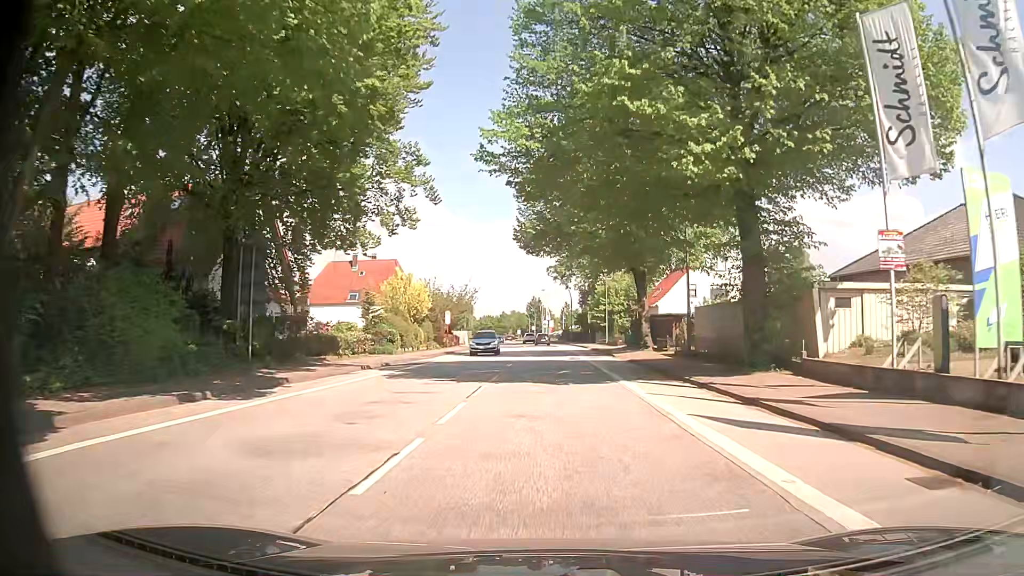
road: primary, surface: asphalt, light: Day
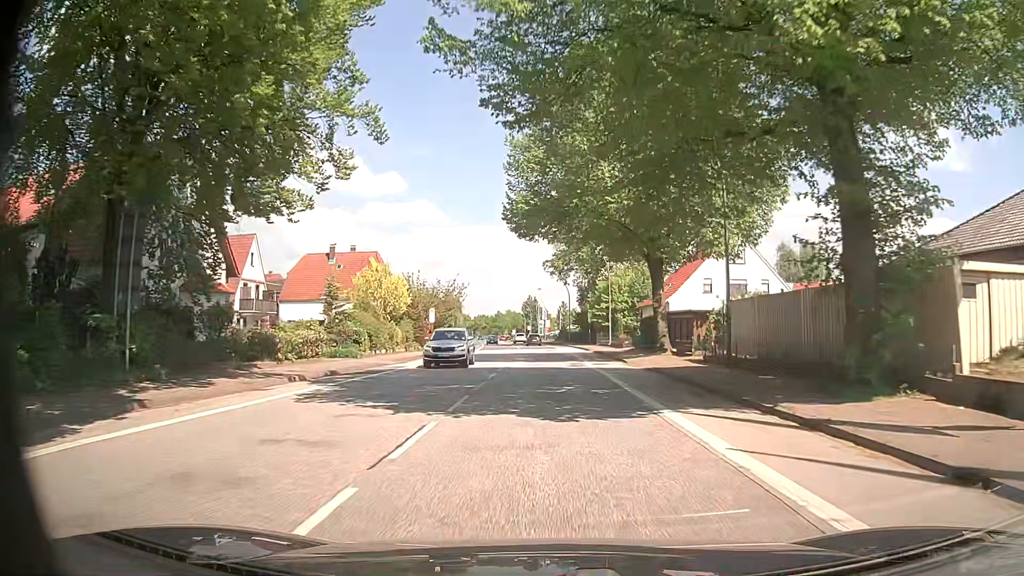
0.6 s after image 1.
(+0.1, +7.4) m; 0°
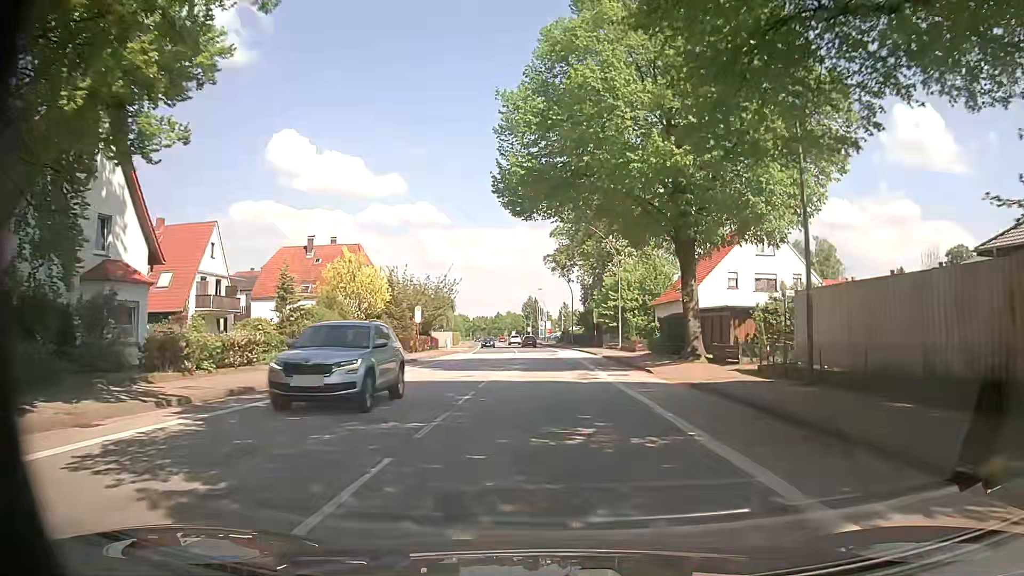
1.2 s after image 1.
(0.0, +7.3) m; 0°
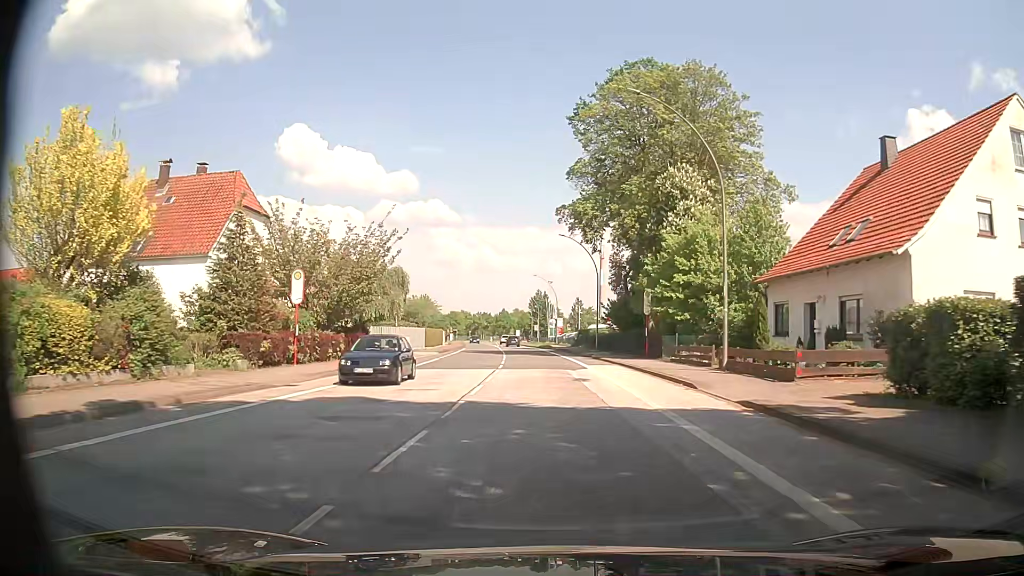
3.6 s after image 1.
(0.0, +29.2) m; 0°
(0, +10) (0, +20) (0, +30) (-1, +40) (-1, +50) (-2, +60) (-3, +70) (-4, +80) (-5, +90) (-6, +100) m
